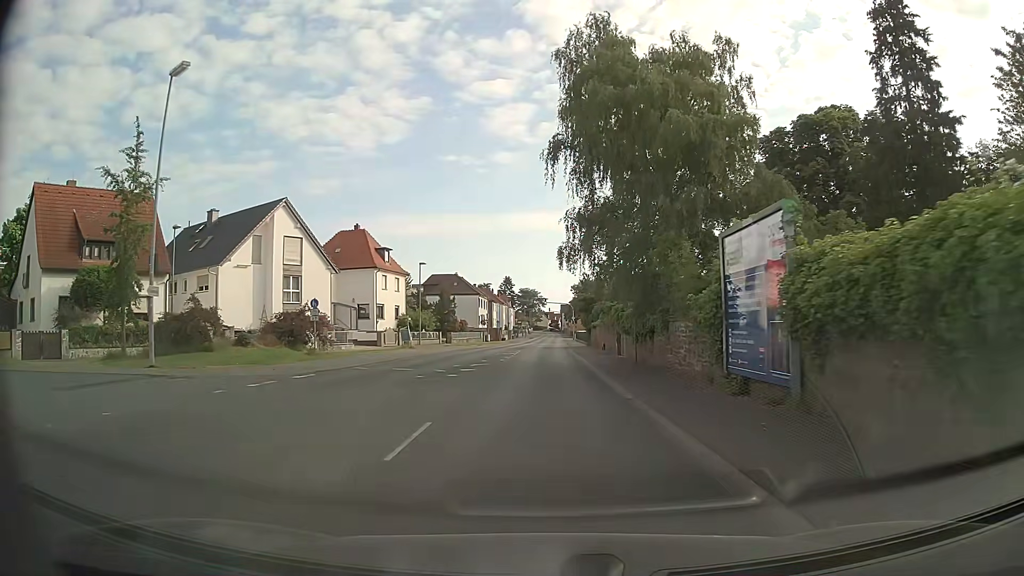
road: secondary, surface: asphalt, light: Day
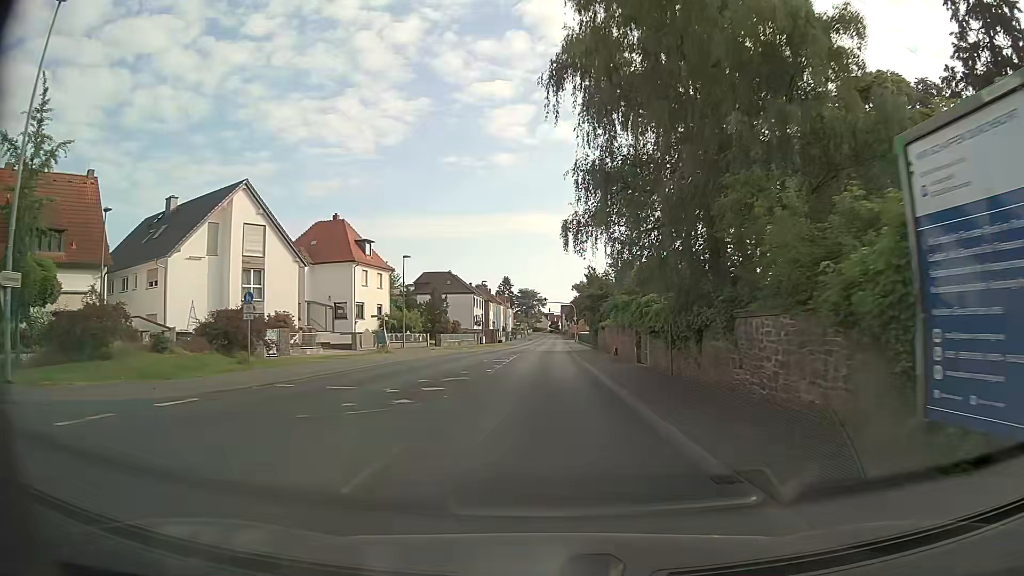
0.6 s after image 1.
(0.0, +7.4) m; 0°
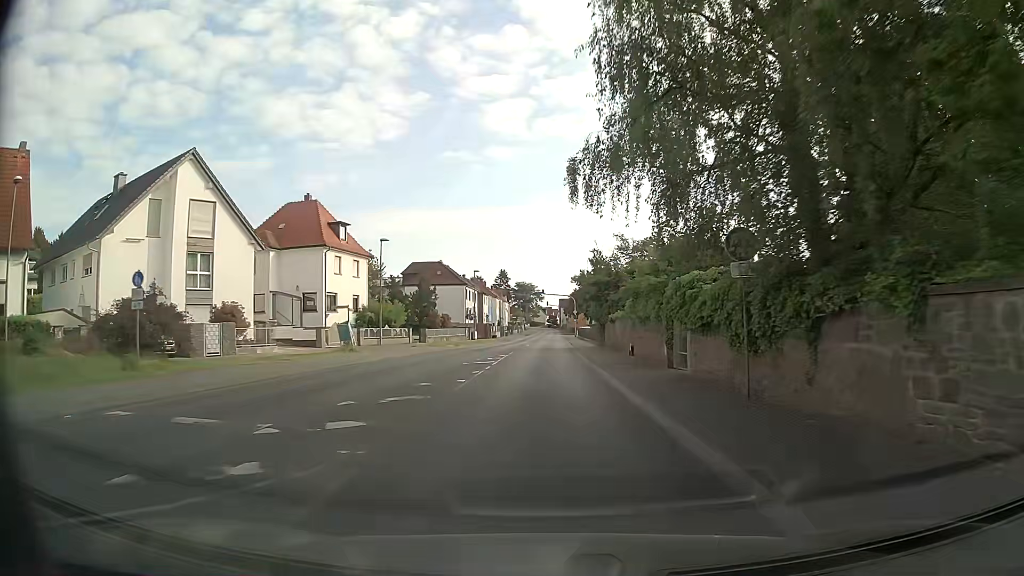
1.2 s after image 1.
(0.0, +7.4) m; 0°
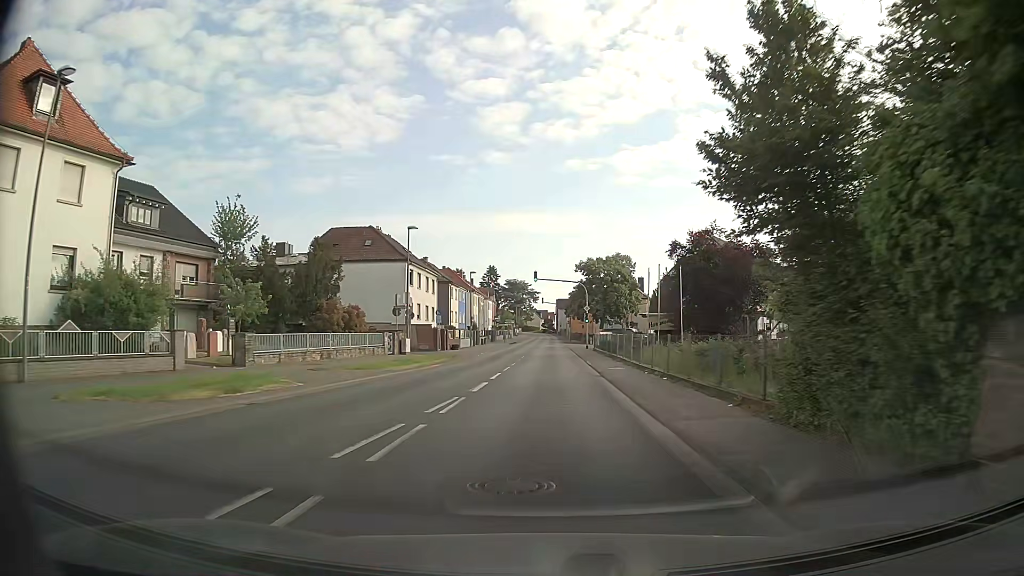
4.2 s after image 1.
(+0.2, +36.5) m; 0°
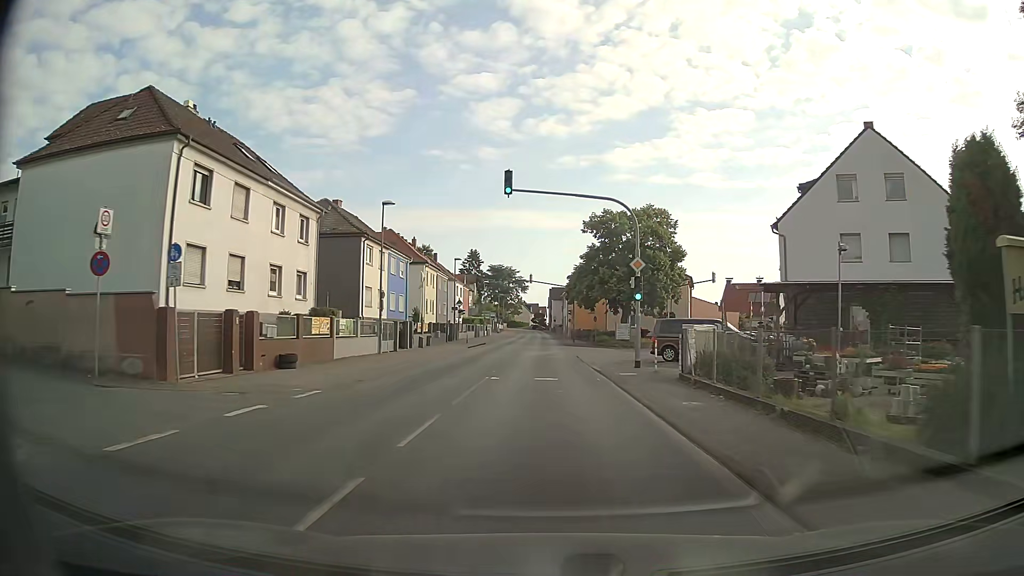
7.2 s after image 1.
(+0.3, +36.4) m; +1°
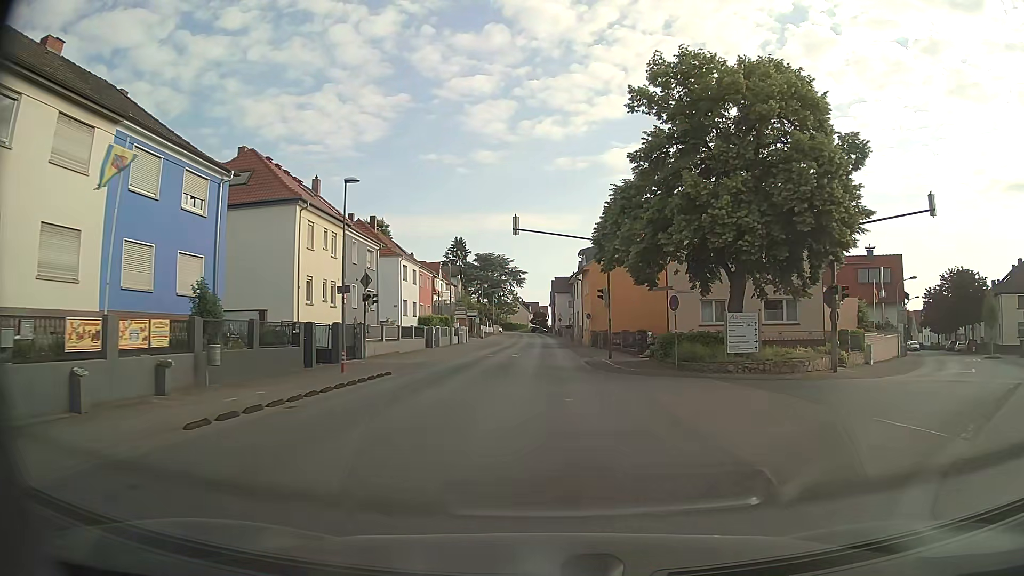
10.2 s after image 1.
(-0.2, +35.9) m; 0°
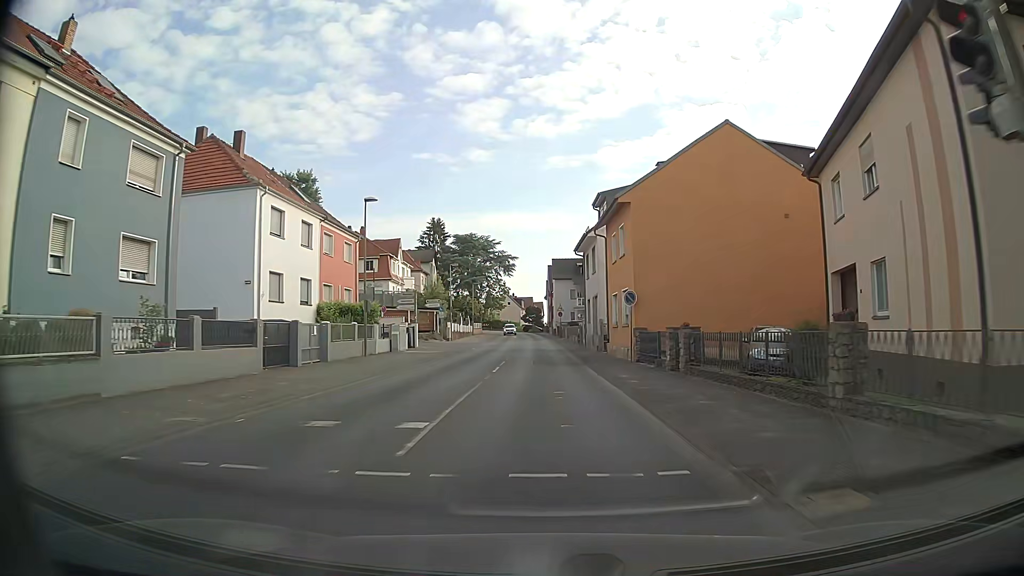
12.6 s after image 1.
(0.0, +28.2) m; 0°
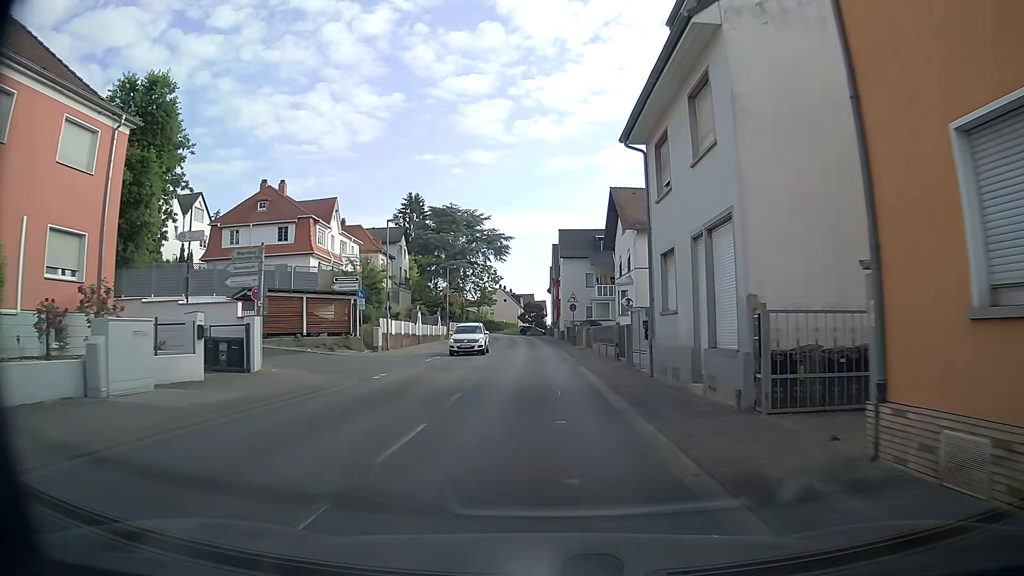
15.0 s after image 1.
(0.0, +27.9) m; 0°
(0, +10) (0, +20) (0, +30) (0, +40) (-1, +50) (-1, +60) (-2, +70) (-2, +80) (-3, +90) (-5, +100) m
